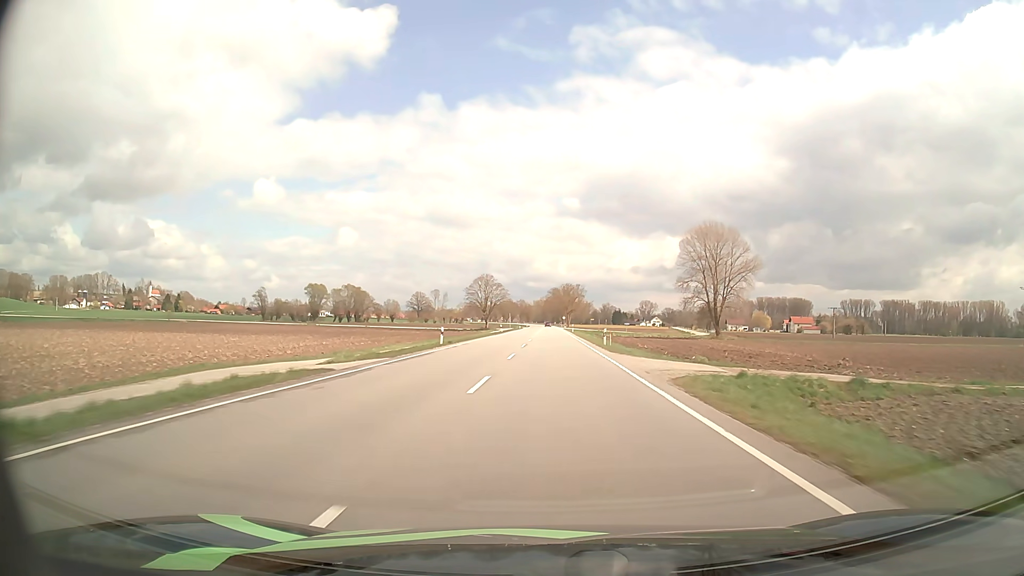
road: primary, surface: asphalt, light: Day
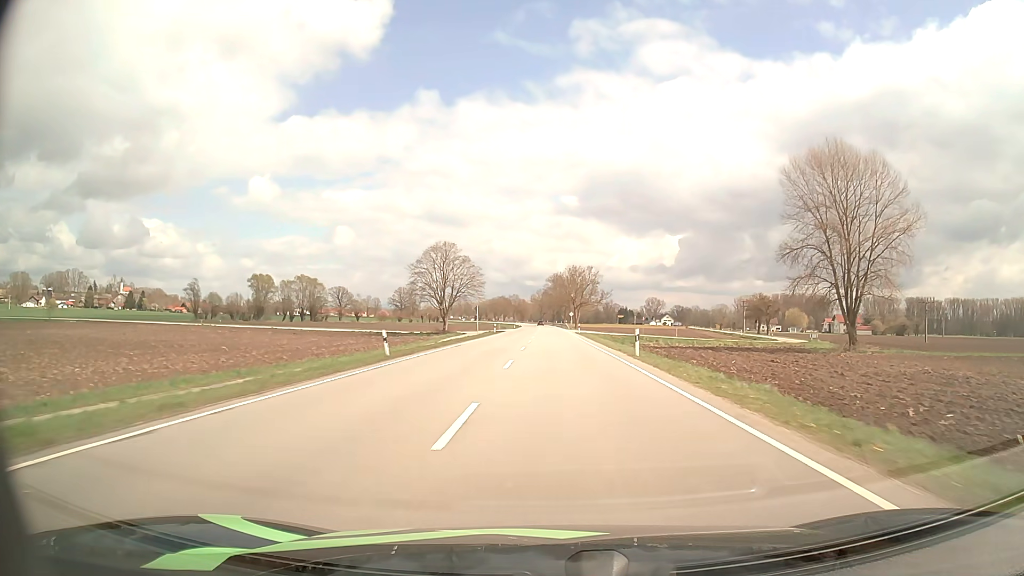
(-0.1, +65.1) m; 0°
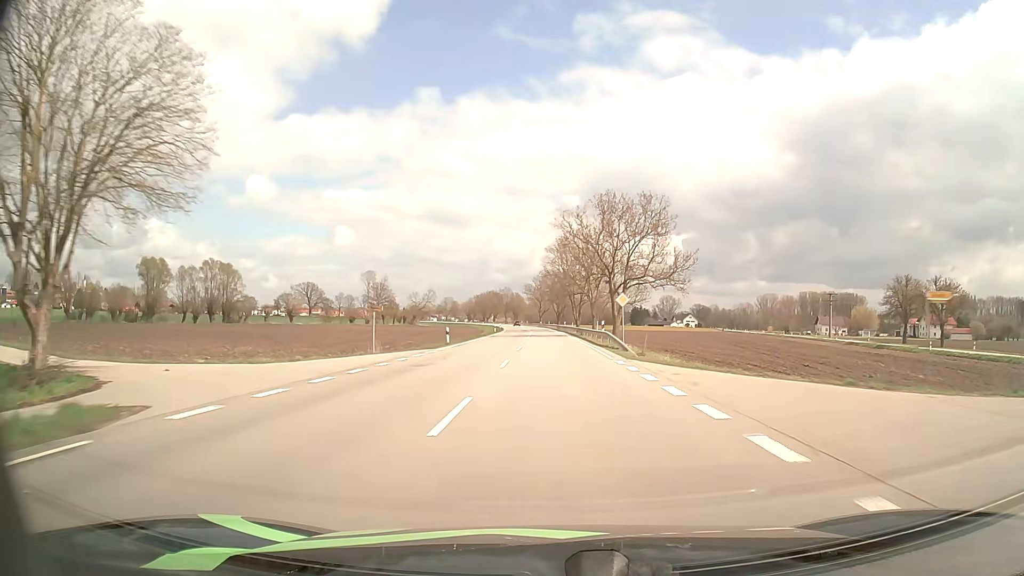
(+0.4, +82.5) m; 0°
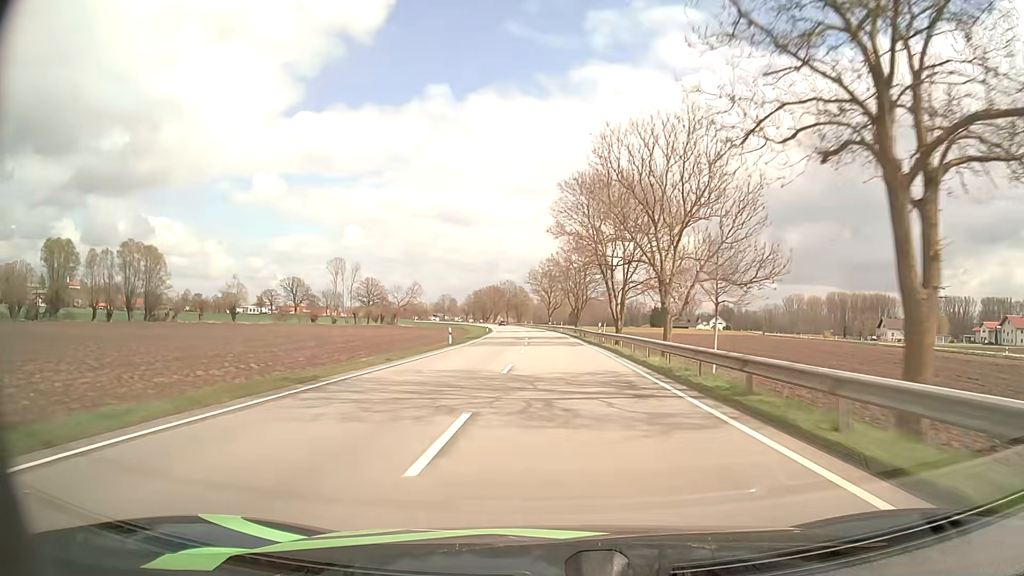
(-0.3, +49.7) m; -1°
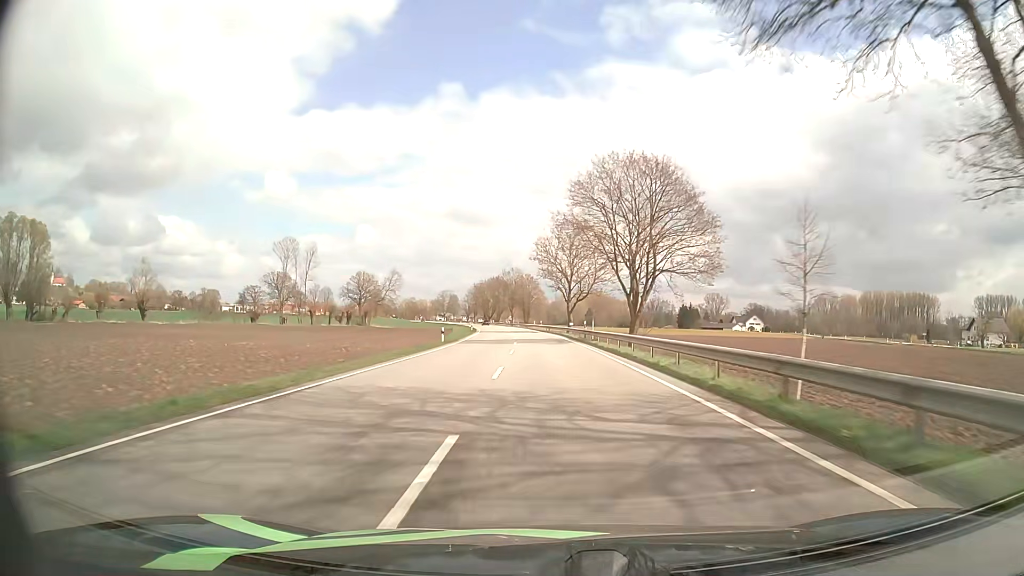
(-0.4, +49.8) m; -1°
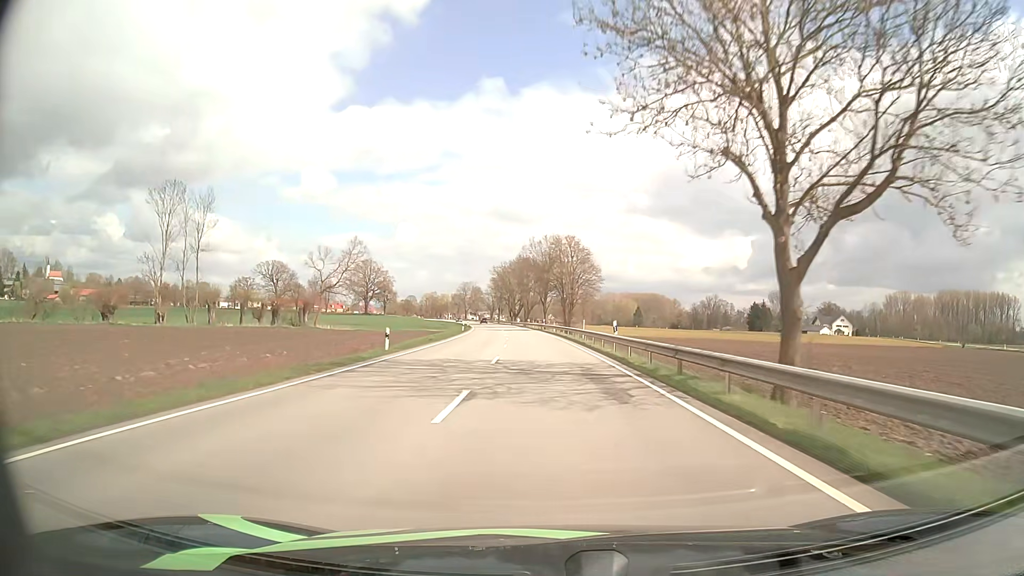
(-1.9, +66.2) m; -3°
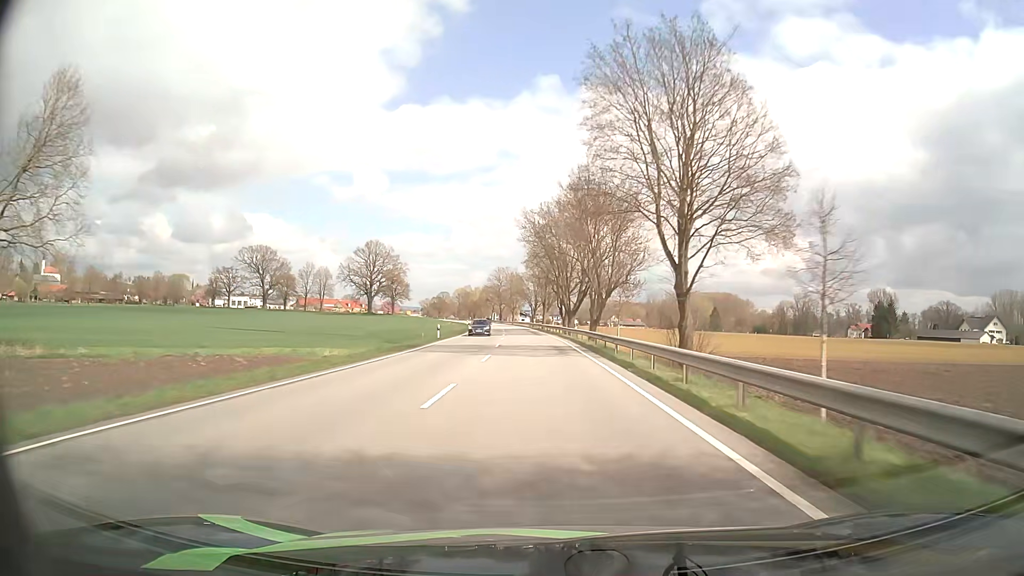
(-3.6, +81.8) m; -5°
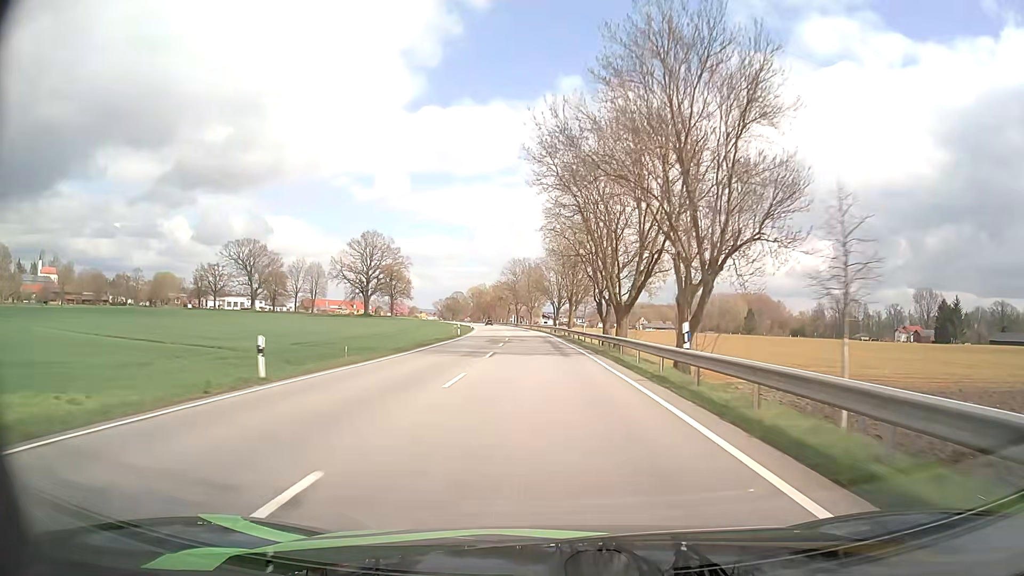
(-0.4, +32.5) m; -1°
(0, +10) (0, +20) (-1, +30) (-1, +40) (-1, +50) (-2, +60) (-3, +70) (-4, +80) (-5, +90) (-5, +100) m
